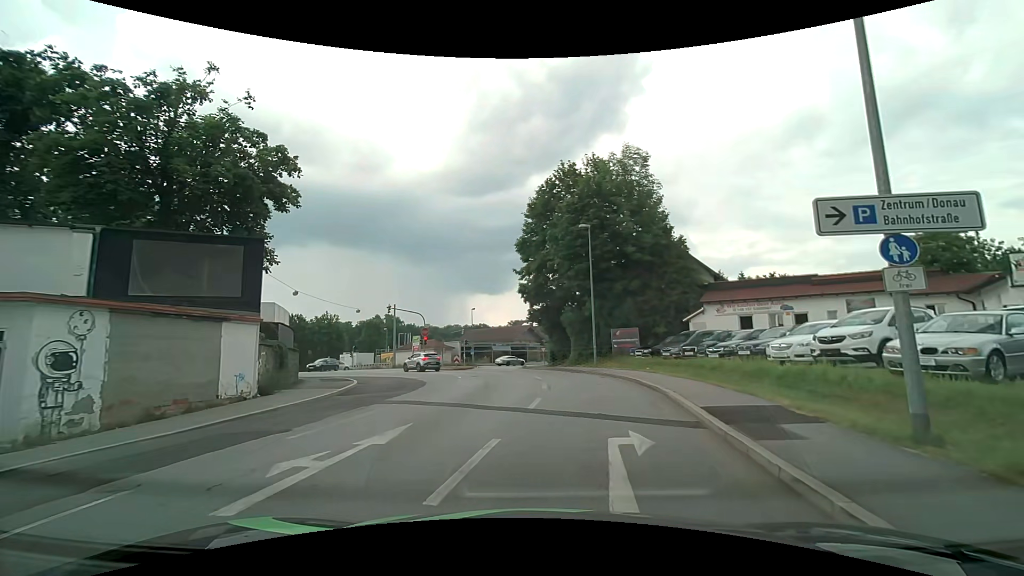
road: tertiary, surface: asphalt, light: Day
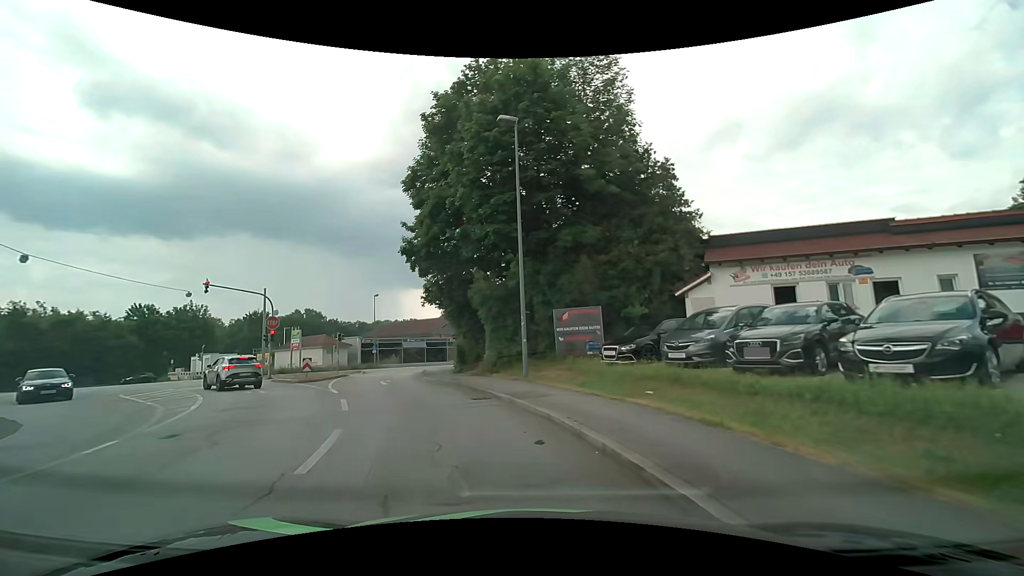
(+1.9, +16.9) m; +8°
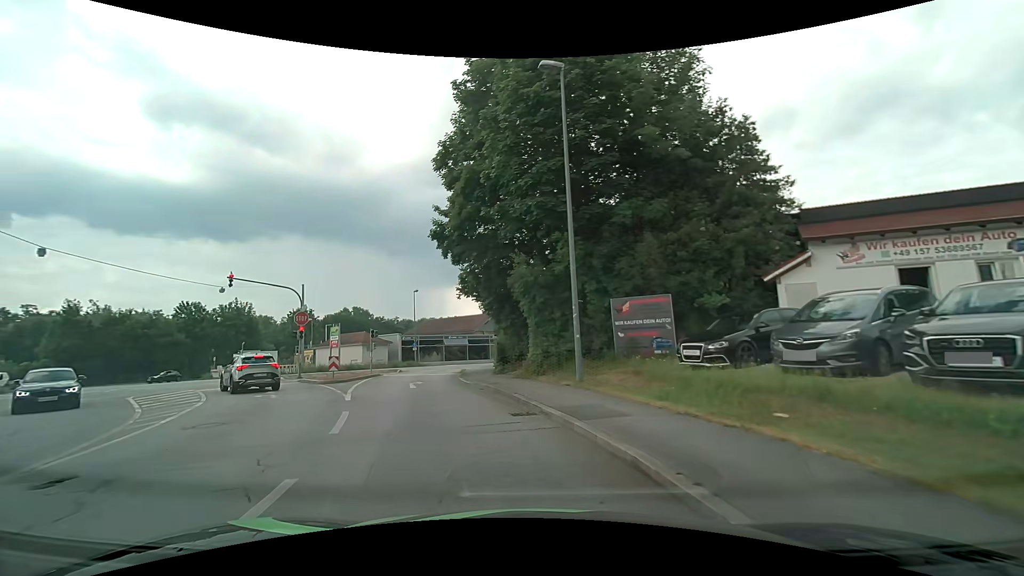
(-0.1, +3.5) m; -6°
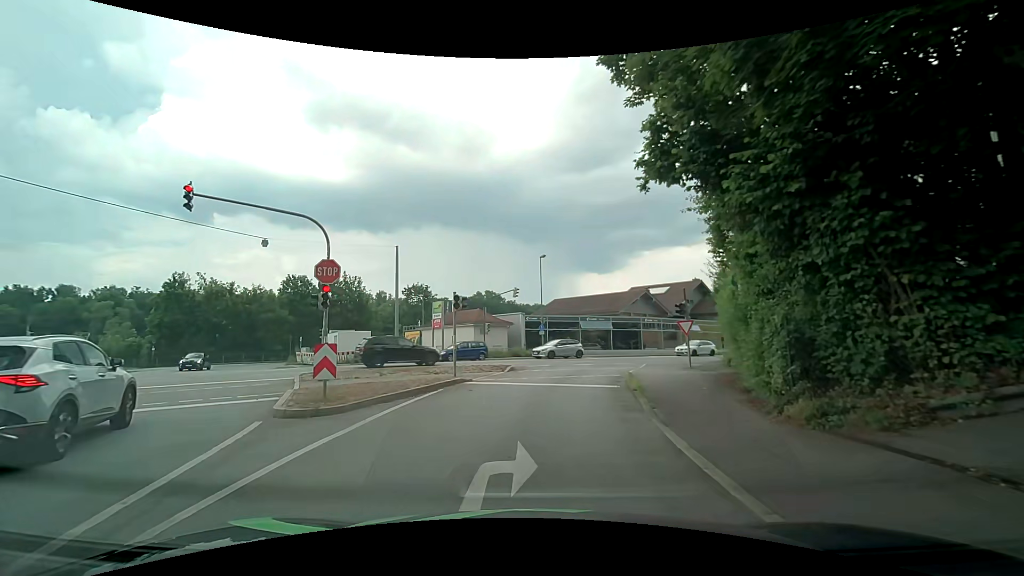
(-3.0, +17.2) m; -15°
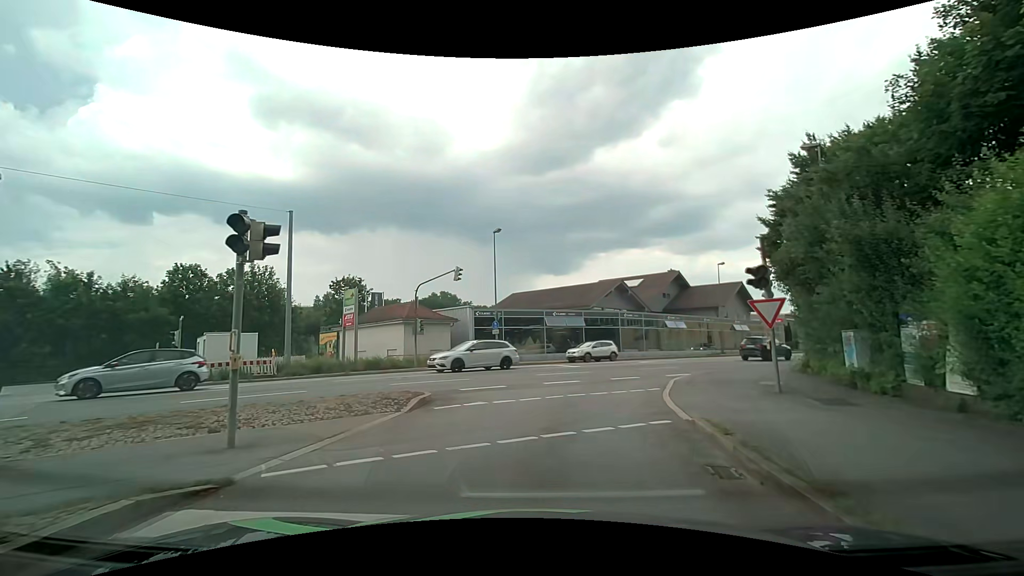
(+0.3, +11.9) m; +5°
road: tertiary_link
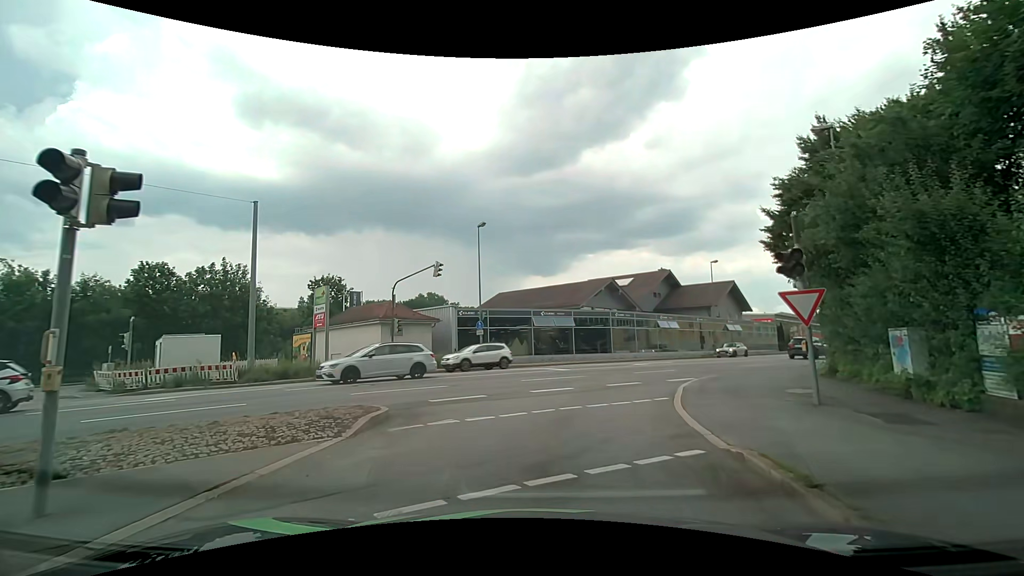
(0.0, +2.3) m; +3°
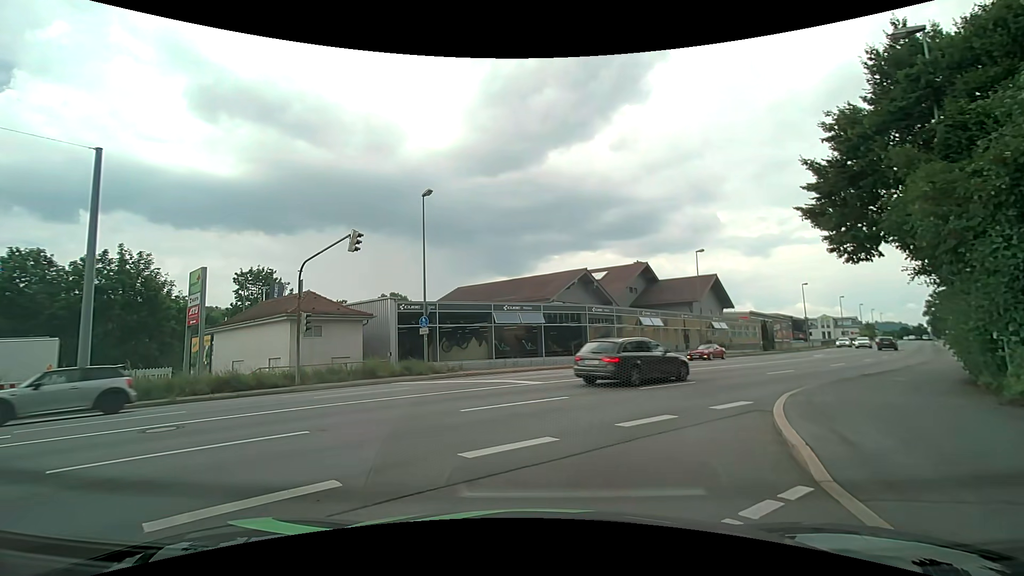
(0.0, +7.3) m; +4°
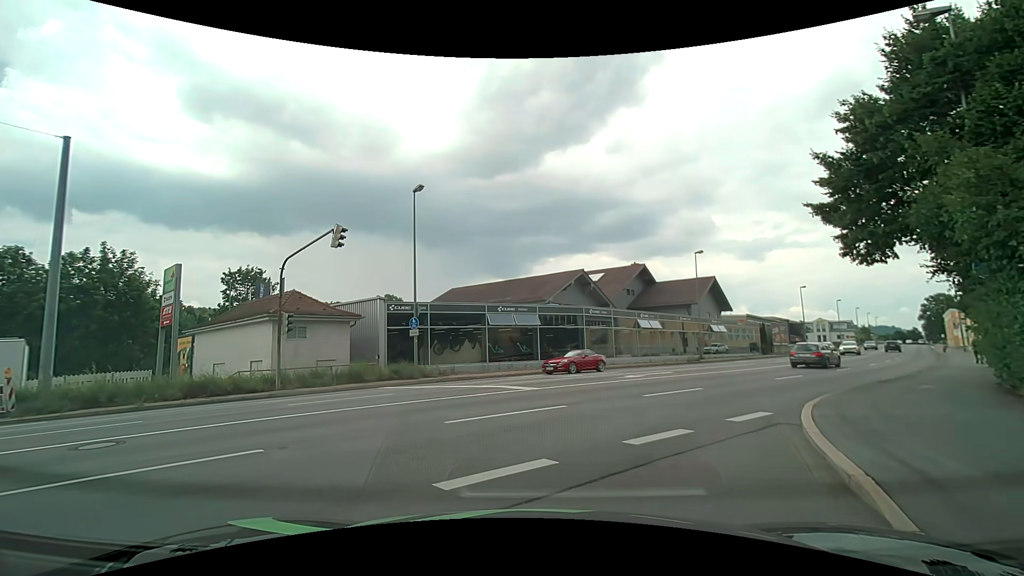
(0.0, +1.1) m; 0°
